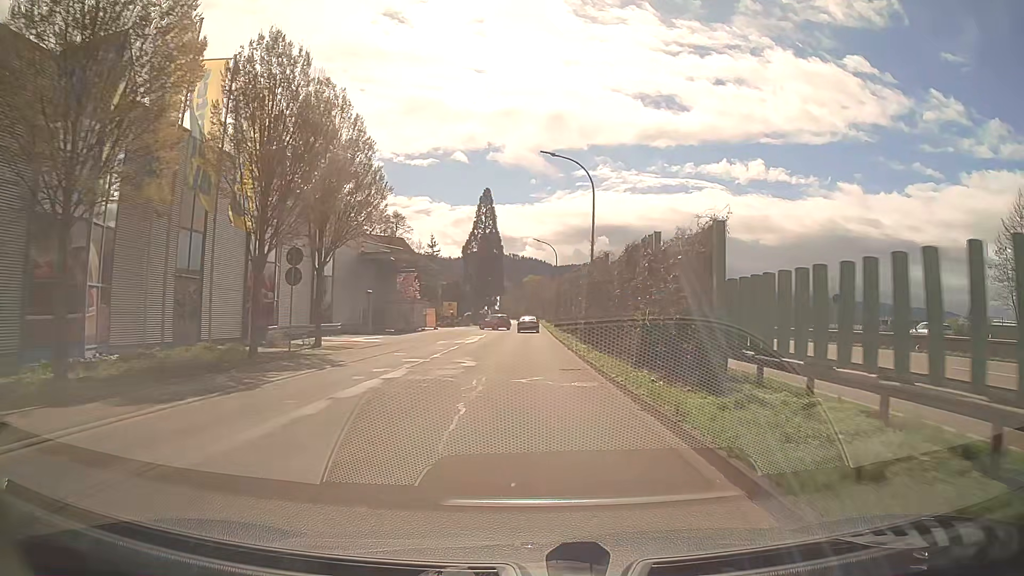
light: Day
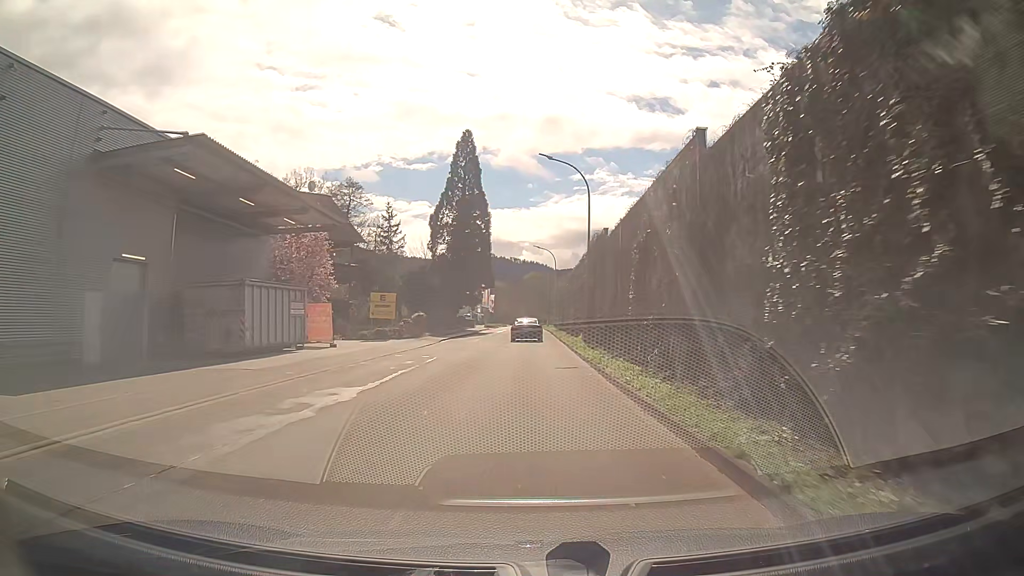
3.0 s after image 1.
(0.0, +34.1) m; 0°
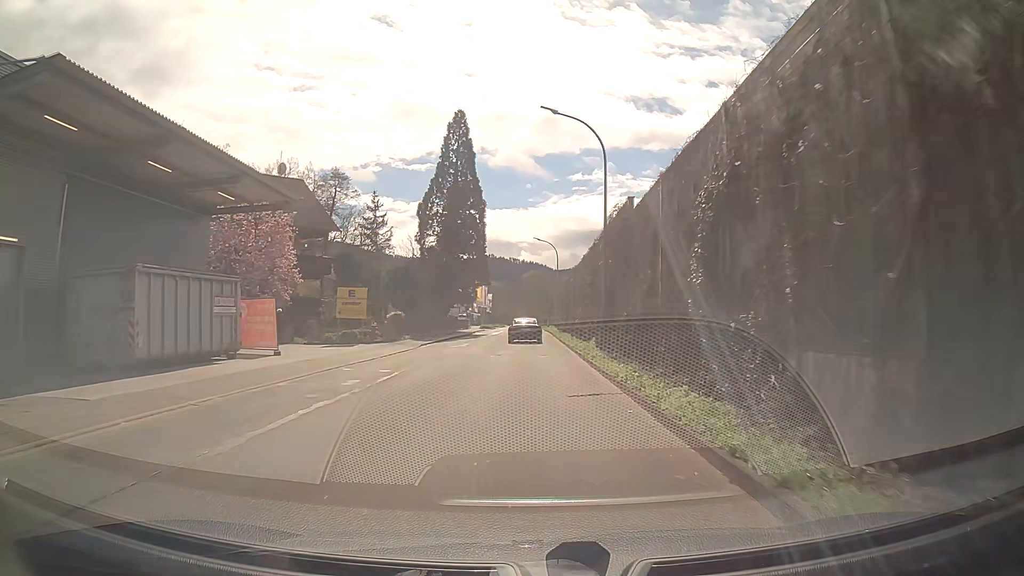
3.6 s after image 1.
(0.0, +6.9) m; 0°
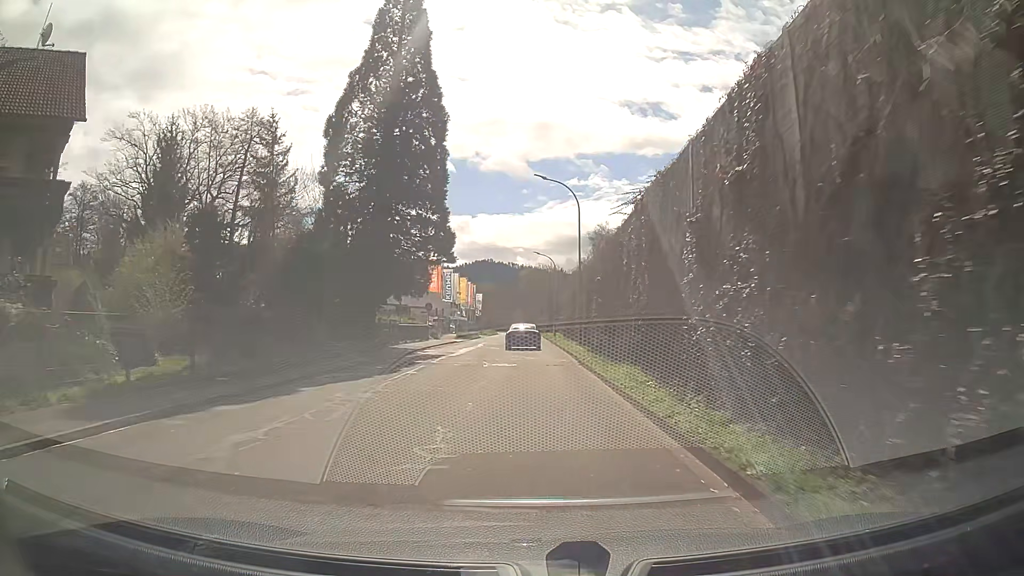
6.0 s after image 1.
(-0.3, +28.1) m; -1°
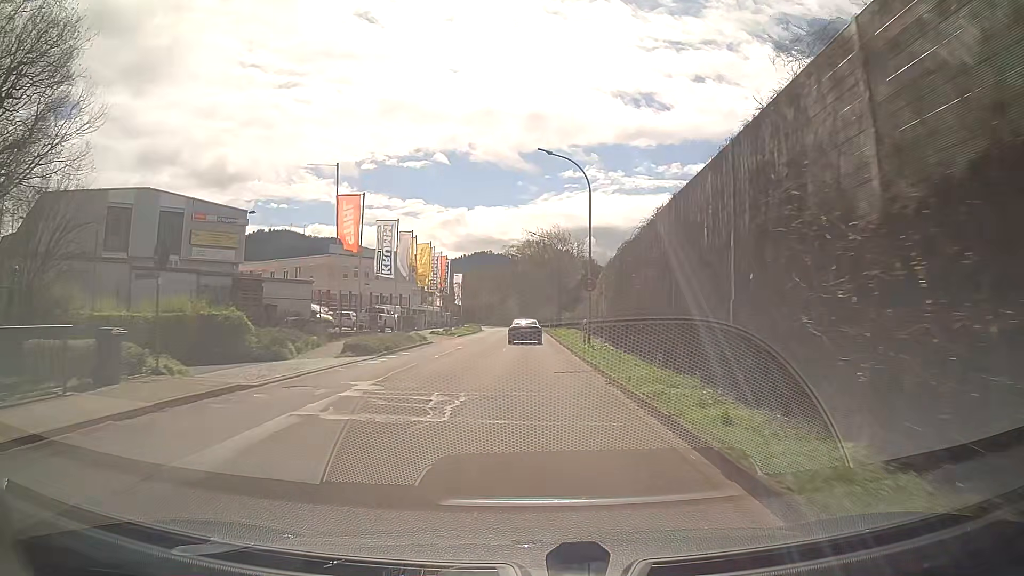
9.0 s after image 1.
(+0.4, +36.3) m; +2°
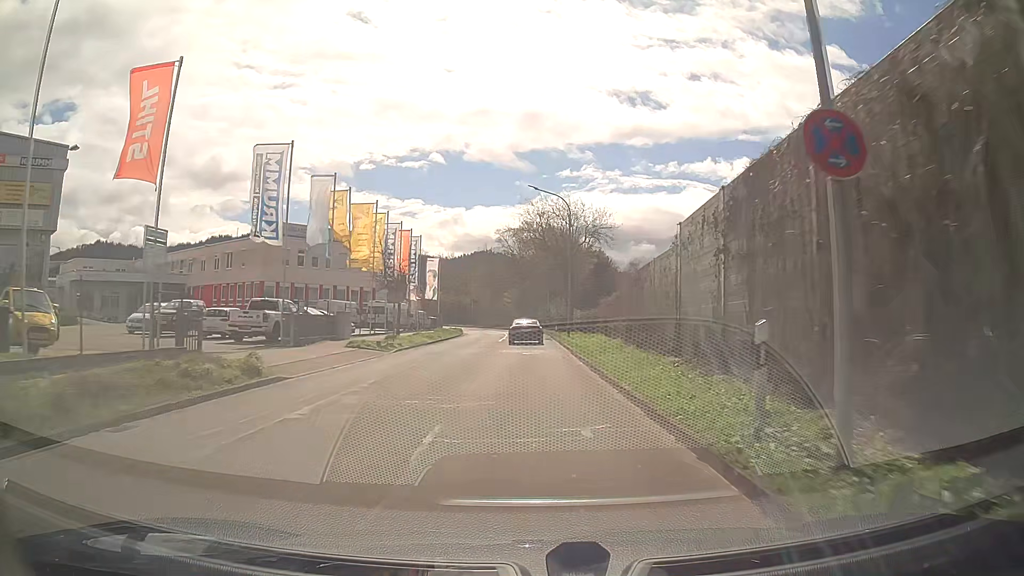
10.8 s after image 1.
(-0.4, +22.3) m; -1°
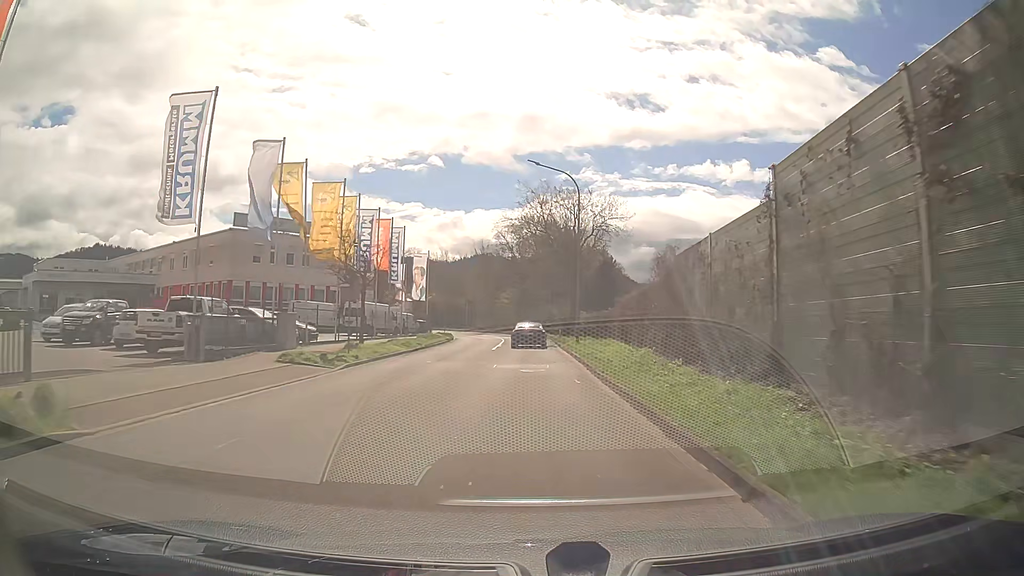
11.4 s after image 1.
(-0.1, +7.5) m; 0°
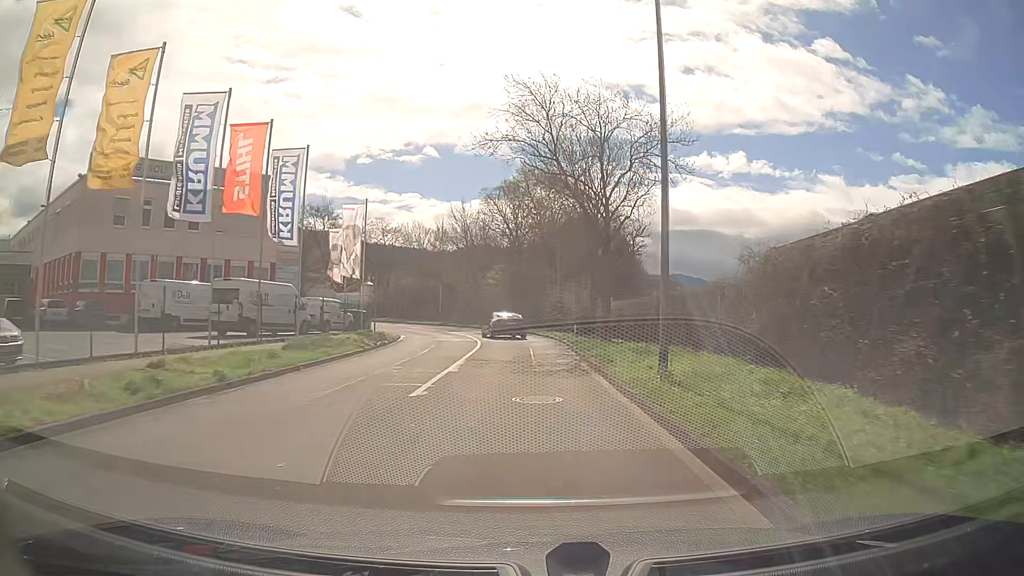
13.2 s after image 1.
(-0.1, +21.9) m; -1°
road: tertiary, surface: asphalt
(0, +10) (0, +20) (0, +30) (-1, +40) (-5, +49) (-10, +57) (-18, +64) (-26, +70) (-34, +76) (-42, +82) m
